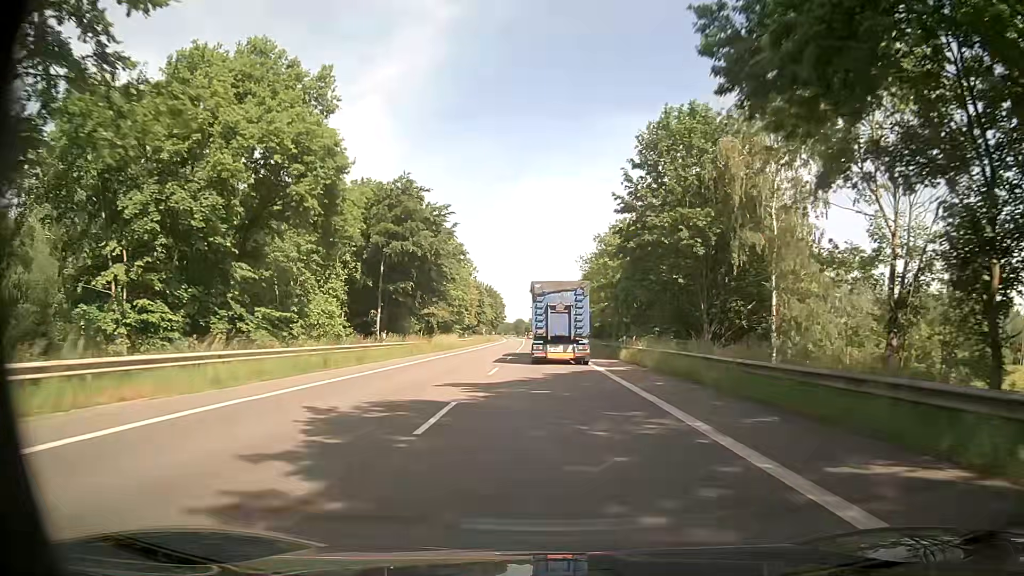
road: secondary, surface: asphalt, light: Day
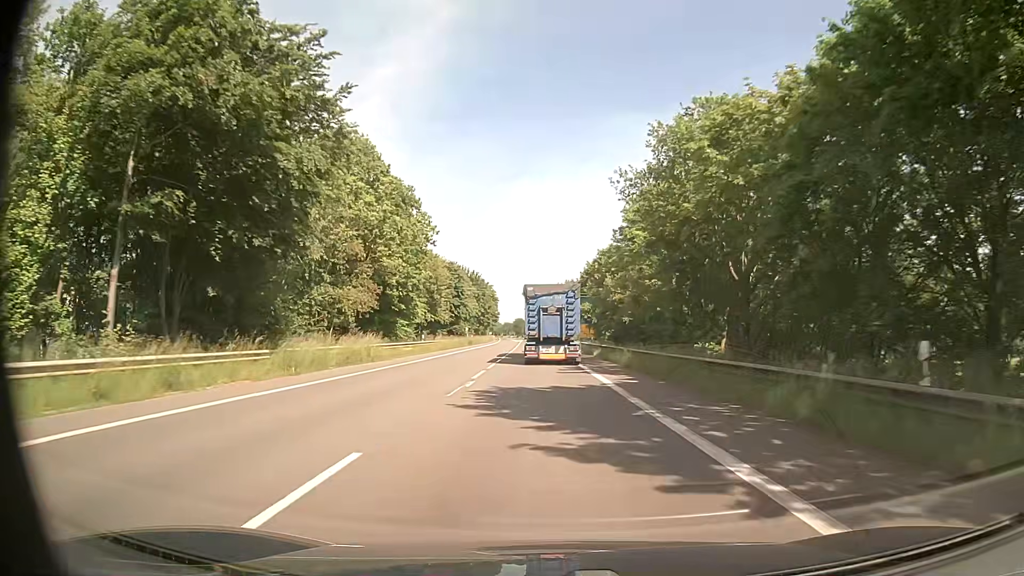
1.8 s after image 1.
(+0.2, +32.7) m; 0°
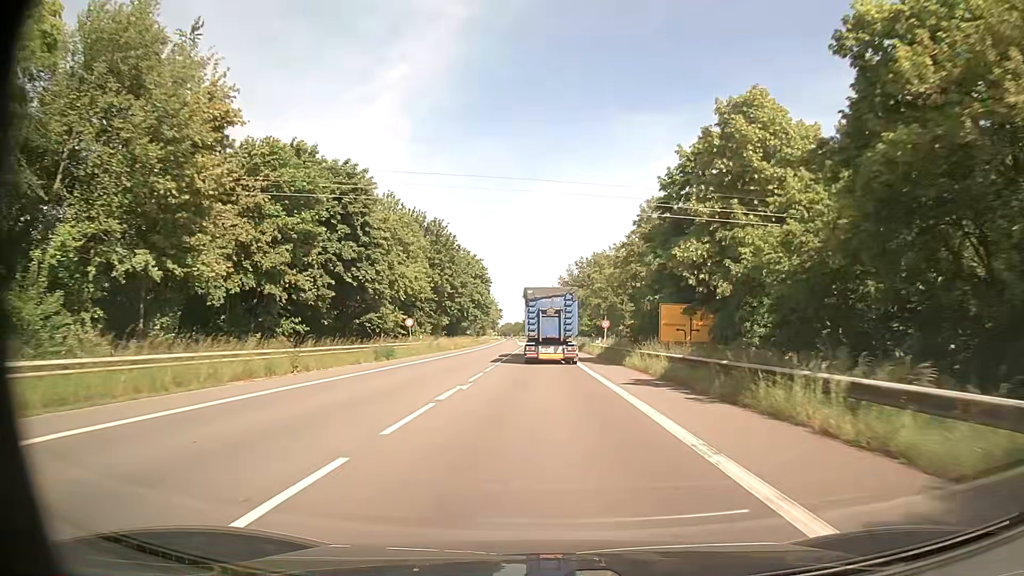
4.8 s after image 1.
(-0.5, +54.6) m; -1°
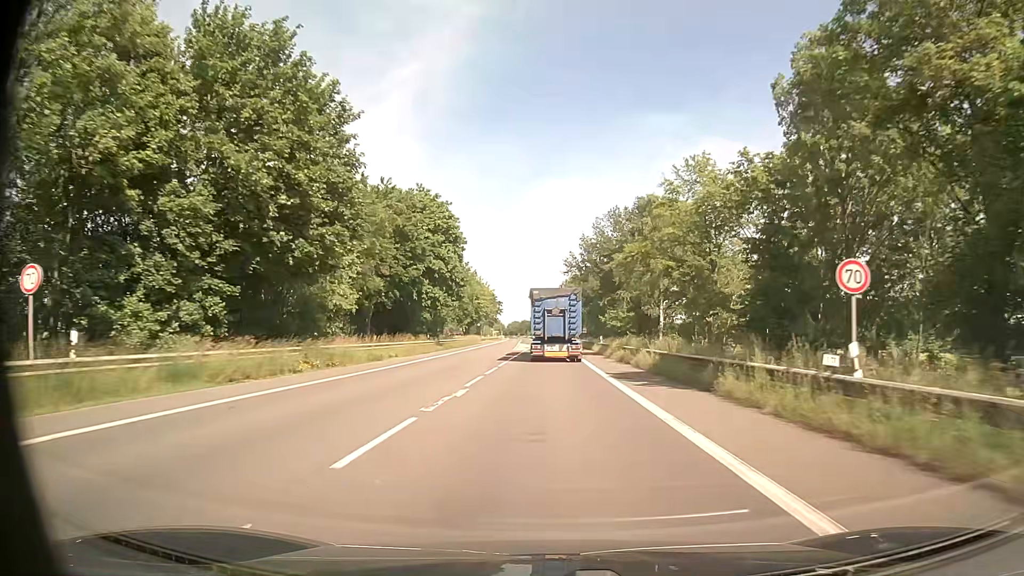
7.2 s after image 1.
(-0.5, +43.6) m; -1°
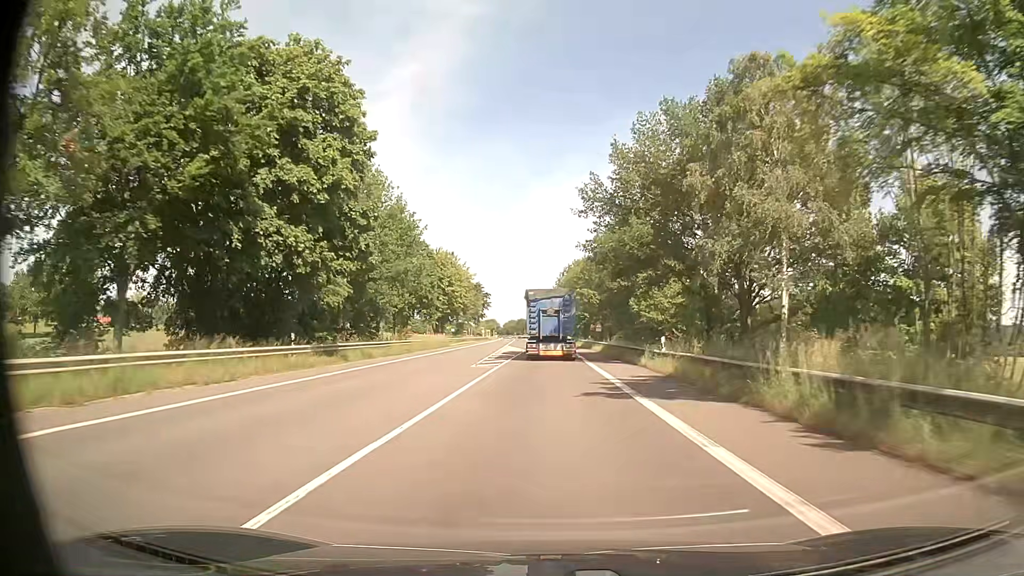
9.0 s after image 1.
(0.0, +32.5) m; 0°
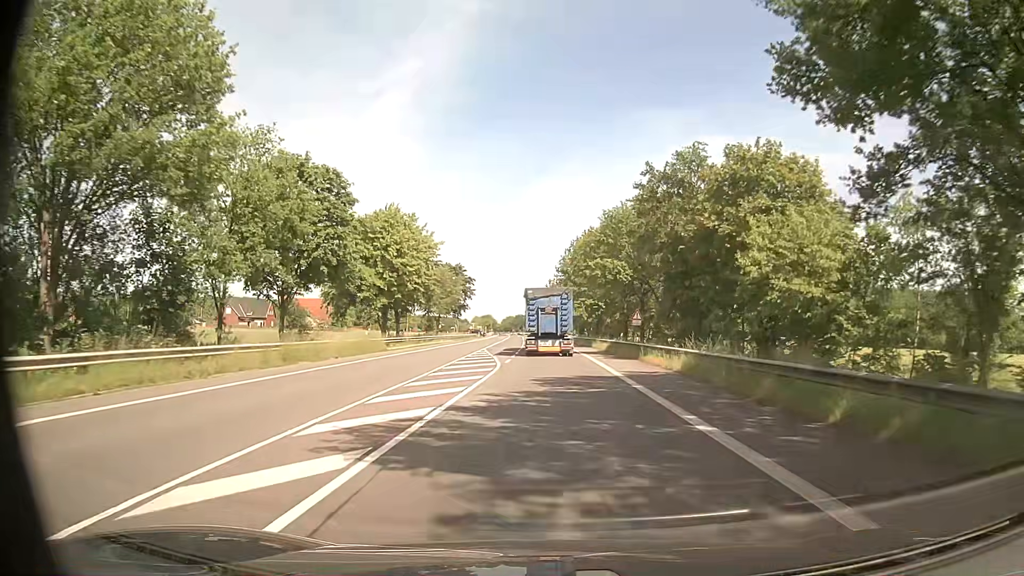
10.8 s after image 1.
(0.0, +31.8) m; 0°
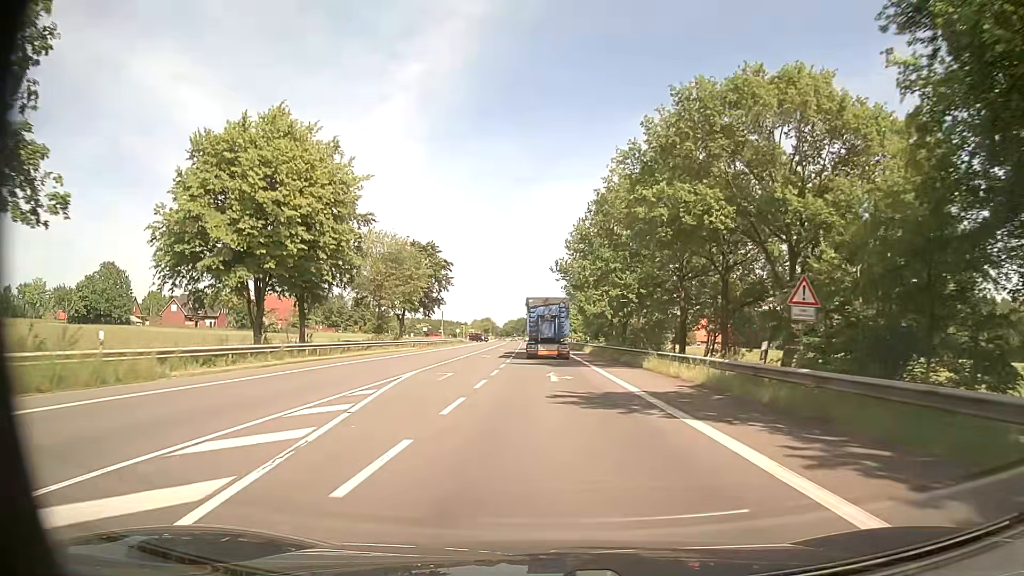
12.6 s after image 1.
(+0.2, +29.8) m; 0°
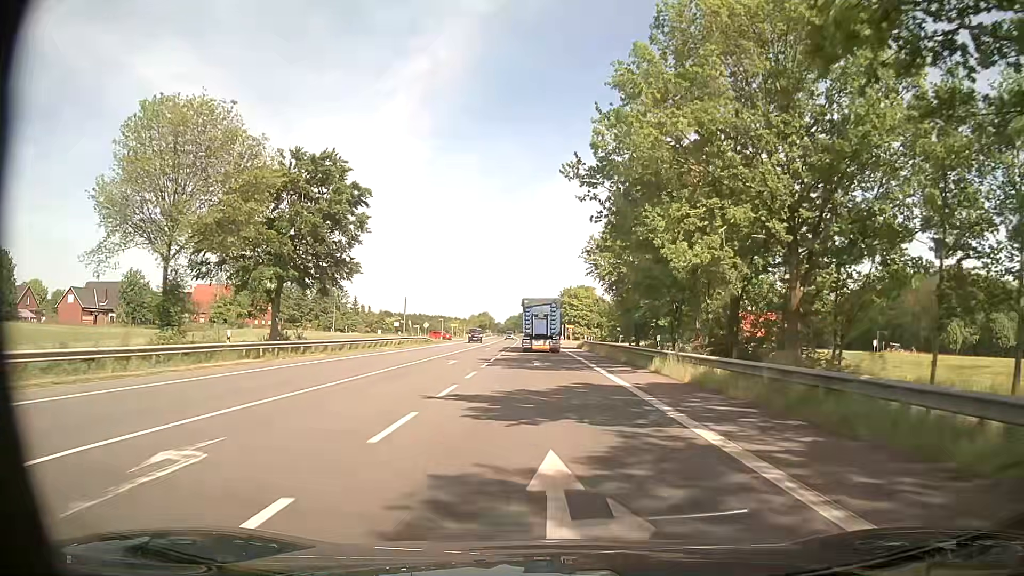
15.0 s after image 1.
(-0.3, +39.2) m; -1°
(0, +10) (0, +20) (0, +30) (0, +40) (-1, +50) (-1, +60) (-1, +70) (+1, +80) (+2, +90) (+4, +100) m
